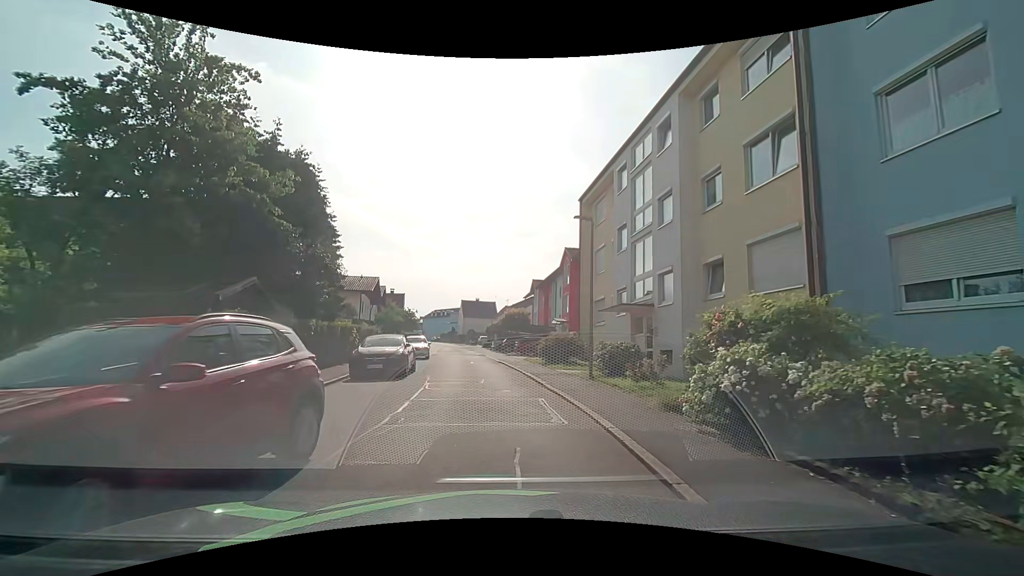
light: Day
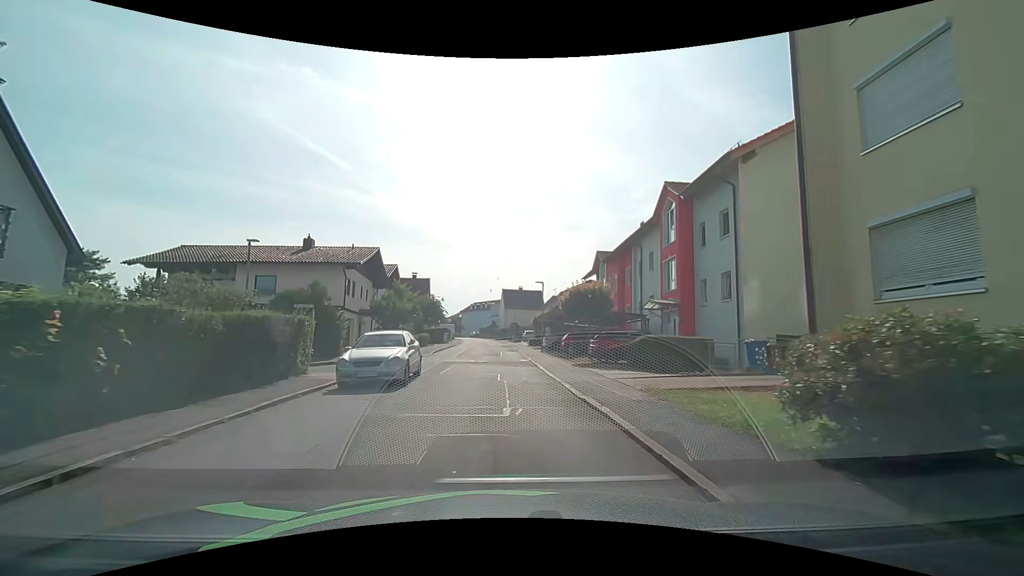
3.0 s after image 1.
(-1.1, +18.4) m; -5°
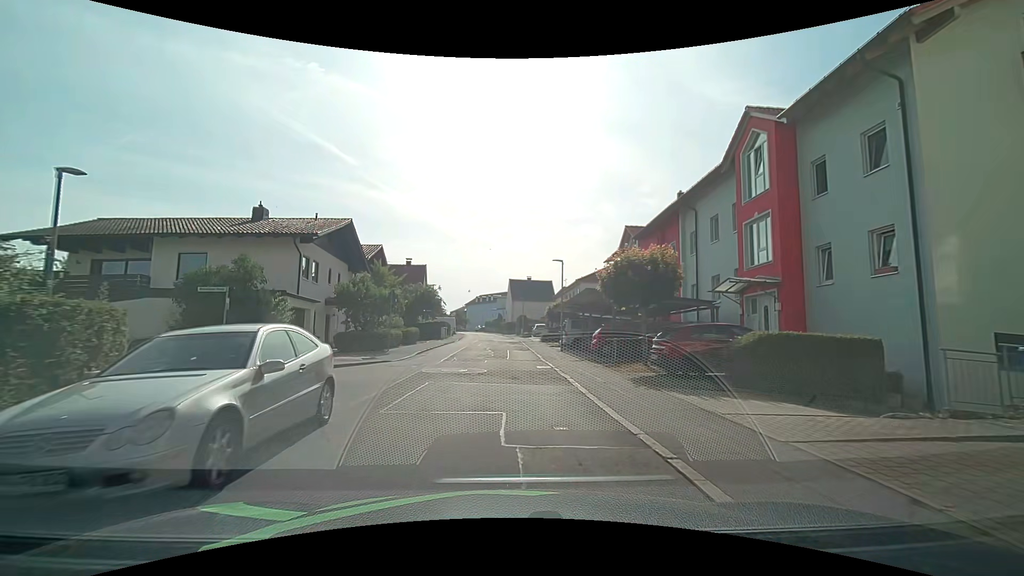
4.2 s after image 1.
(-0.1, +8.7) m; 0°
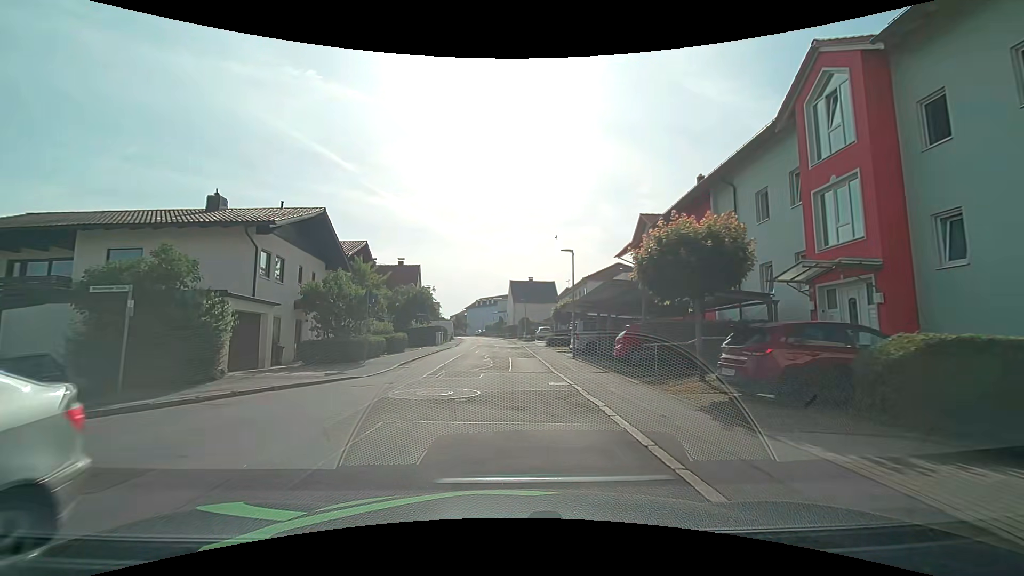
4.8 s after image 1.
(-0.1, +4.5) m; -1°
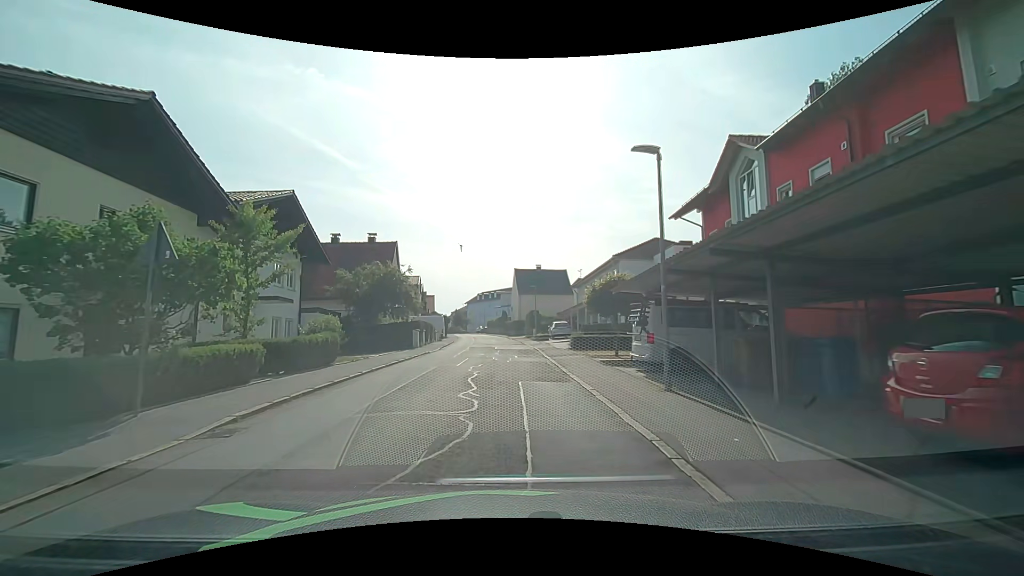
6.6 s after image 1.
(0.0, +13.1) m; 0°
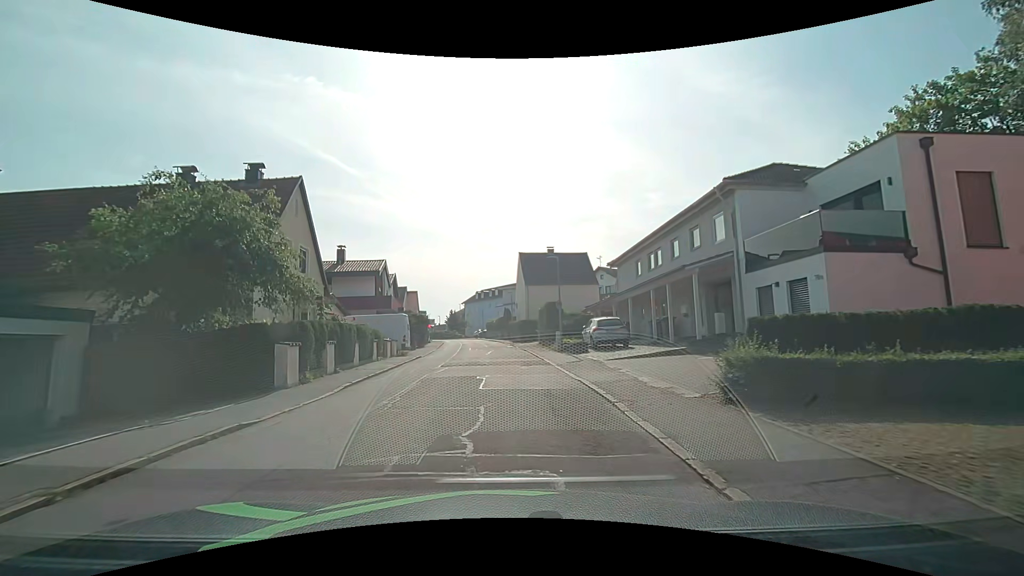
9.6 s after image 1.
(-0.1, +19.5) m; 0°
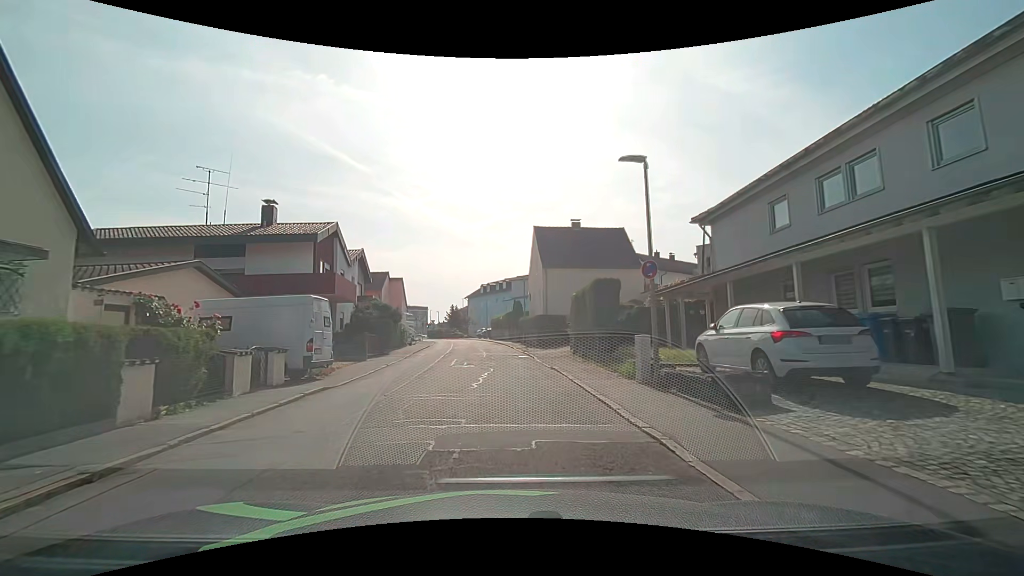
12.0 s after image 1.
(-0.3, +15.4) m; -3°
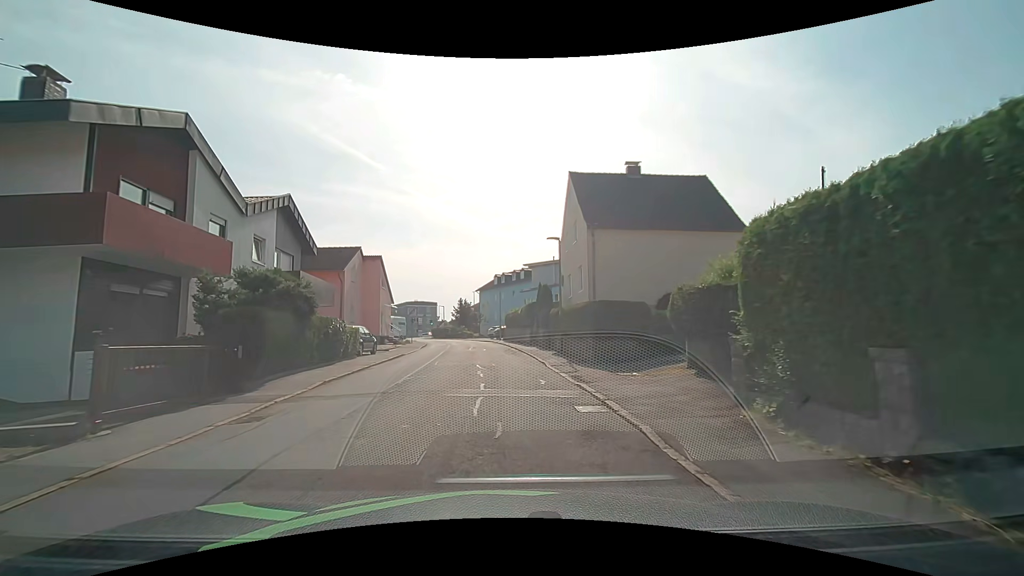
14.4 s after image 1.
(0.0, +16.0) m; -1°
